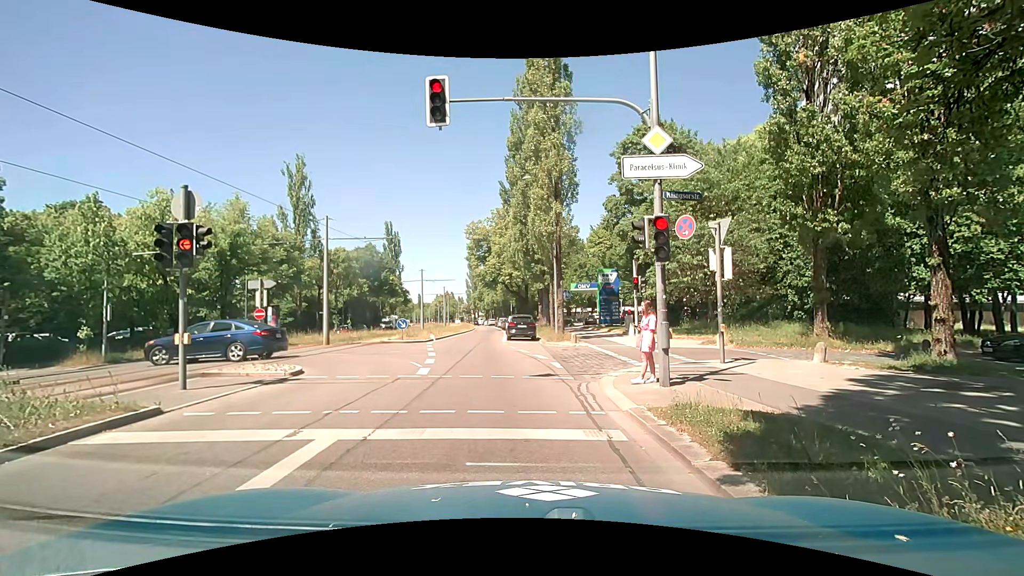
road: secondary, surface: asphalt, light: Day
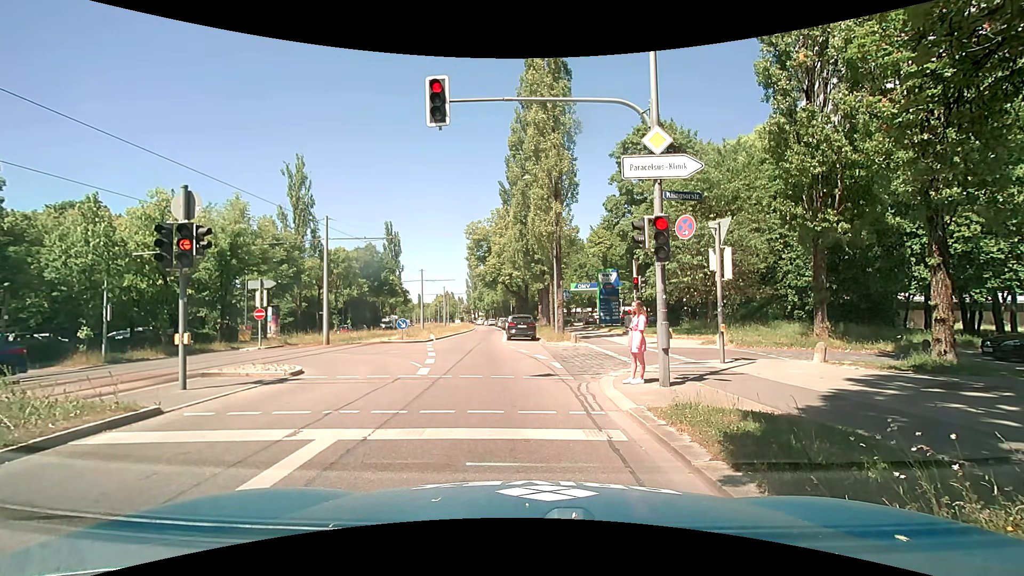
(0.0, 0.0) m; 0°
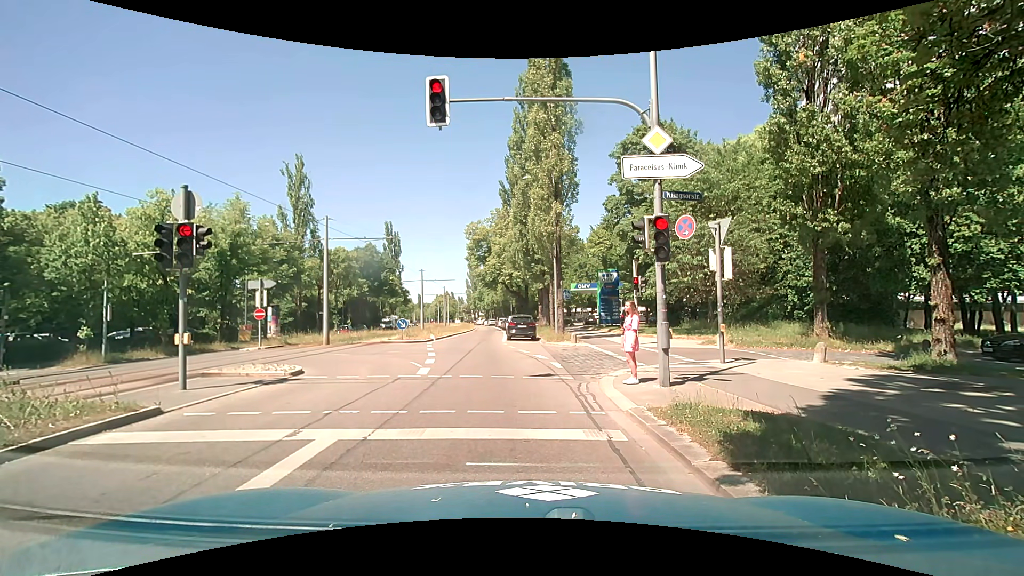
(0.0, 0.0) m; 0°
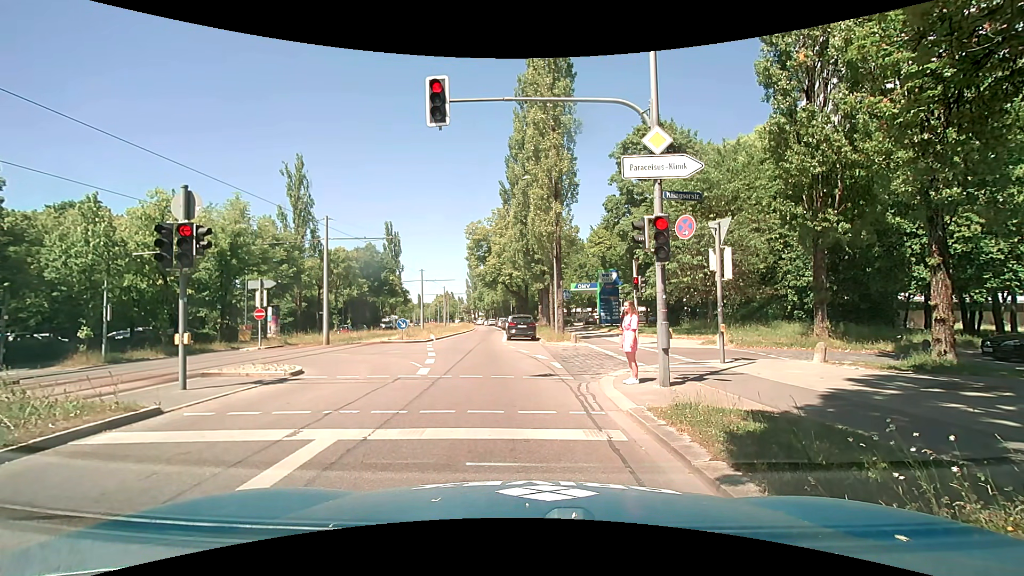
(0.0, 0.0) m; 0°
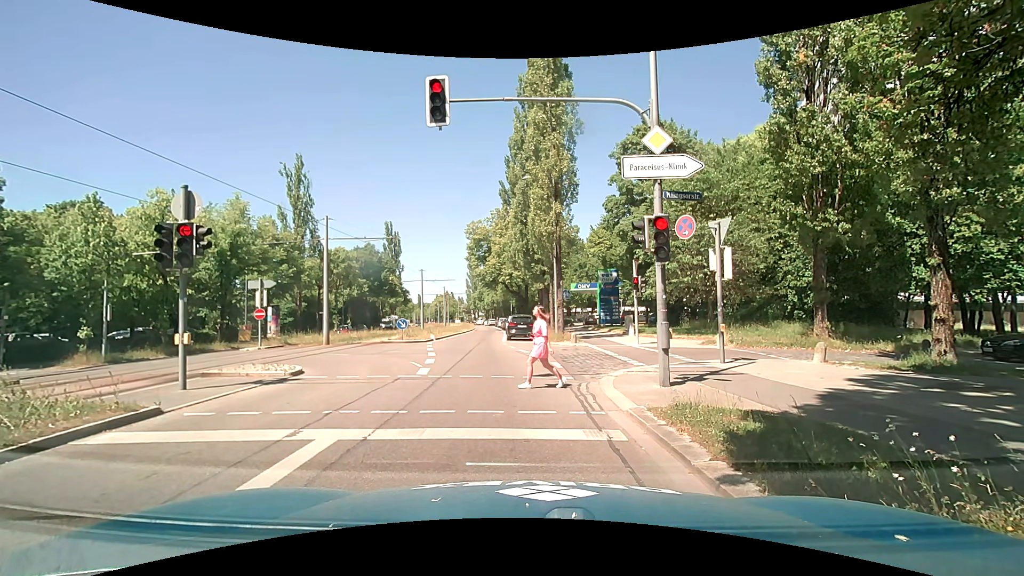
(0.0, 0.0) m; 0°
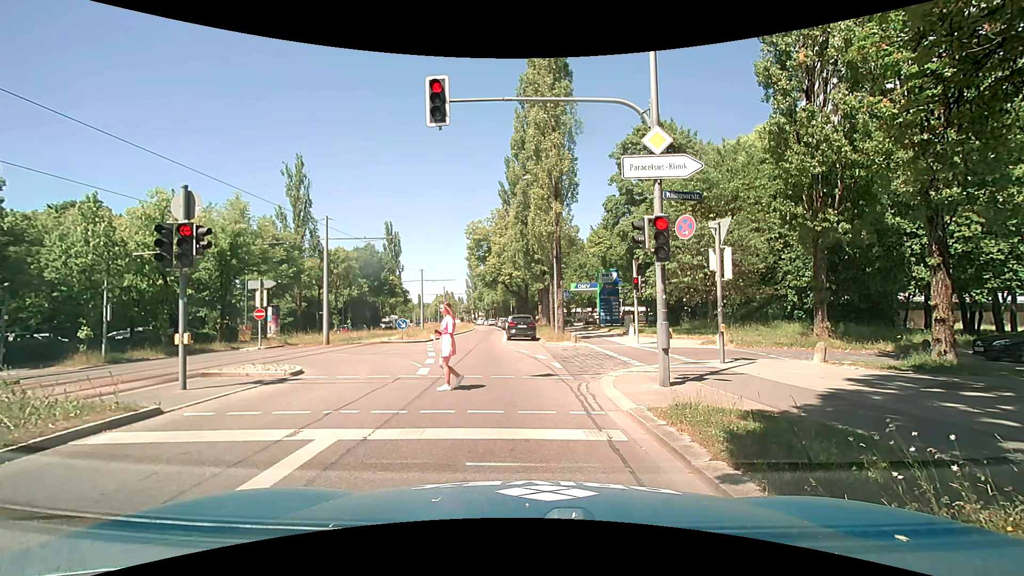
(0.0, 0.0) m; 0°
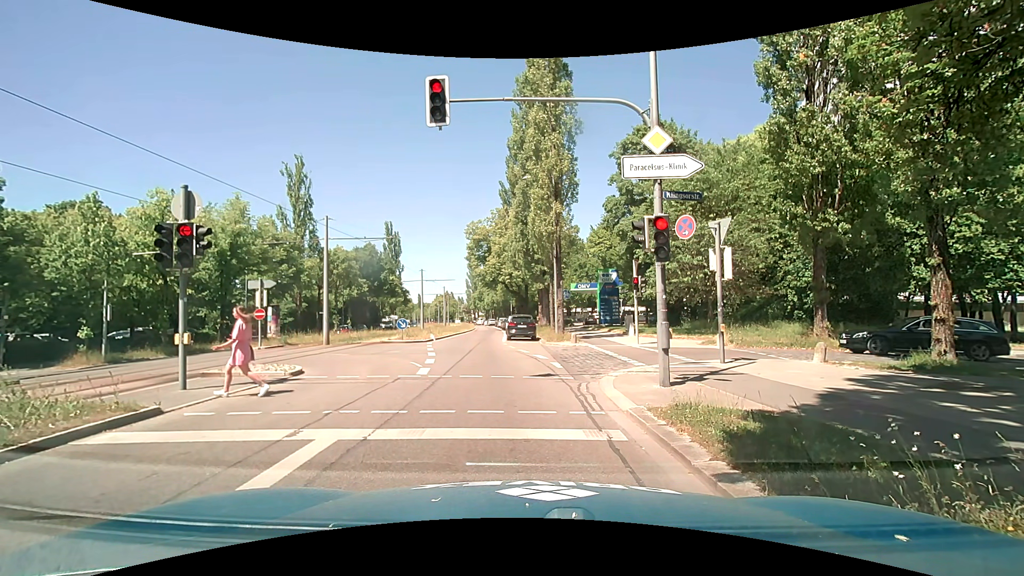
(0.0, 0.0) m; 0°
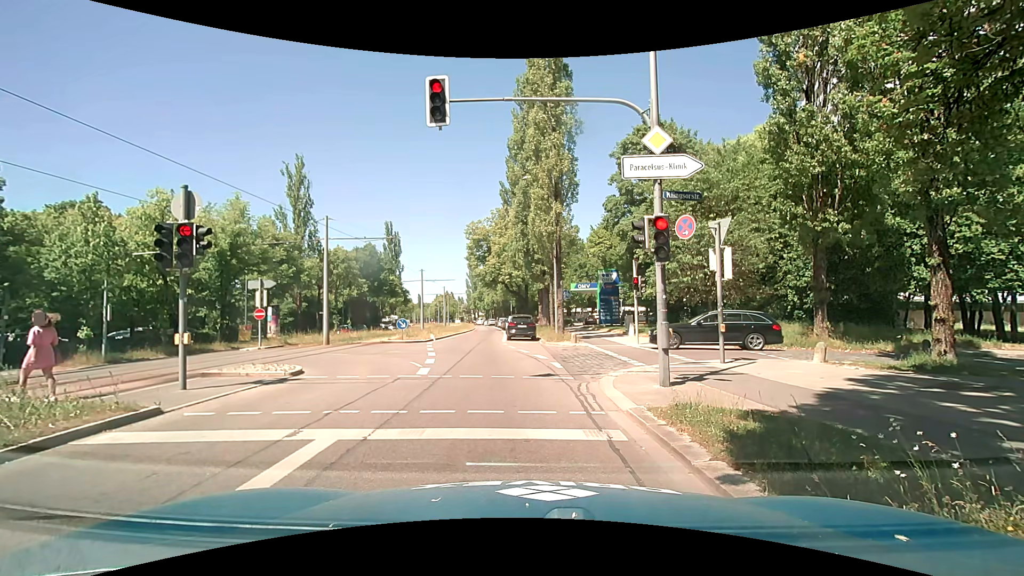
(0.0, 0.0) m; 0°
